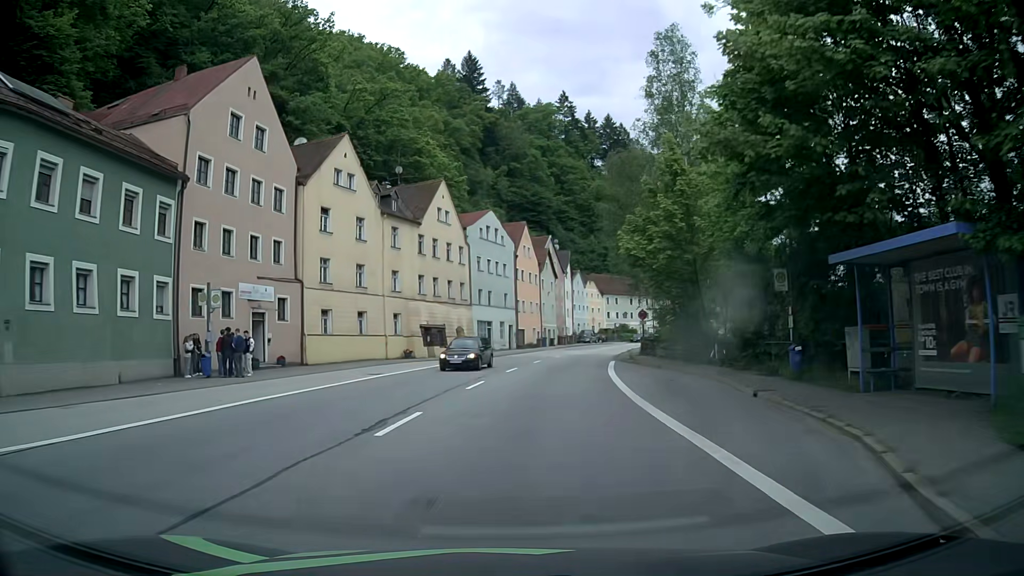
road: primary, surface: asphalt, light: Day
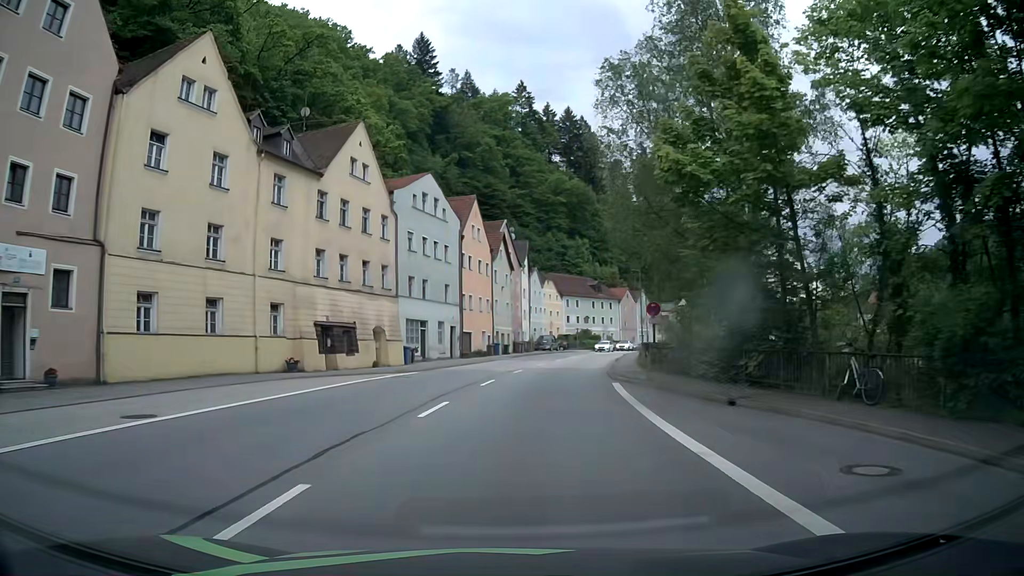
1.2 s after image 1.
(+0.5, +15.3) m; +3°
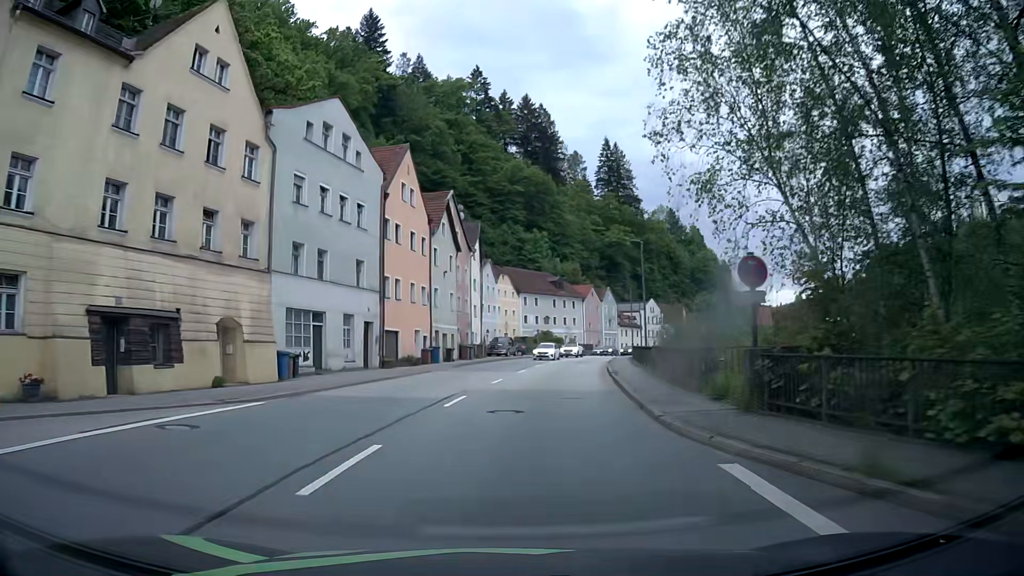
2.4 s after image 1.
(+0.8, +15.3) m; +5°
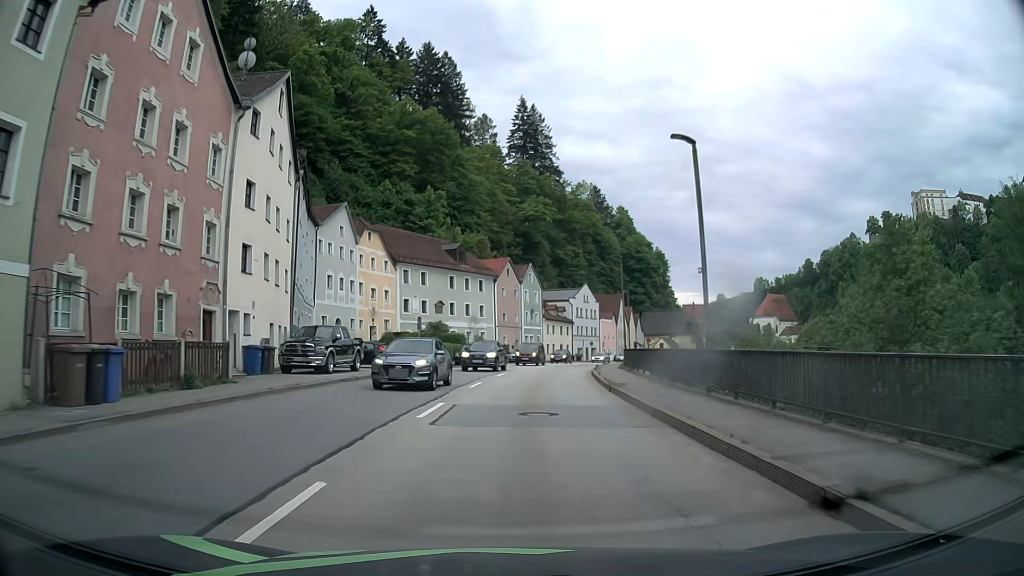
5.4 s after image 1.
(+3.3, +38.2) m; +9°
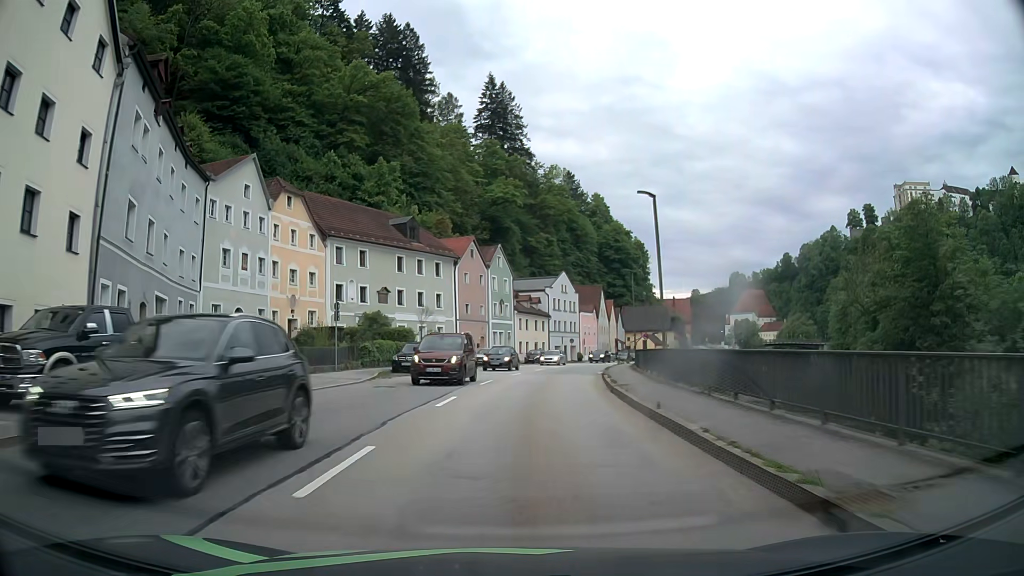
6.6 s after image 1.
(+0.4, +15.4) m; +3°
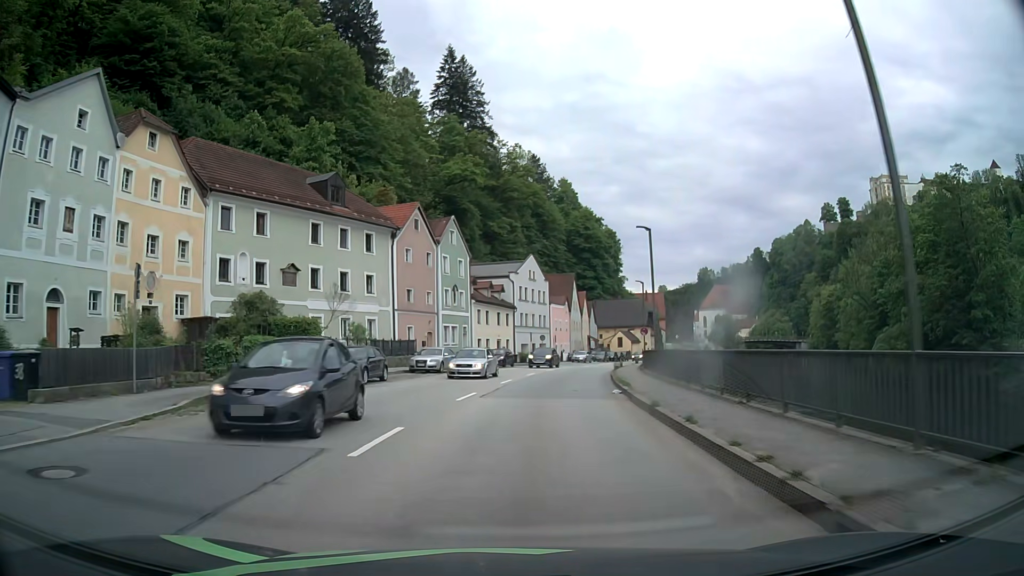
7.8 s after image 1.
(+0.4, +15.6) m; +3°
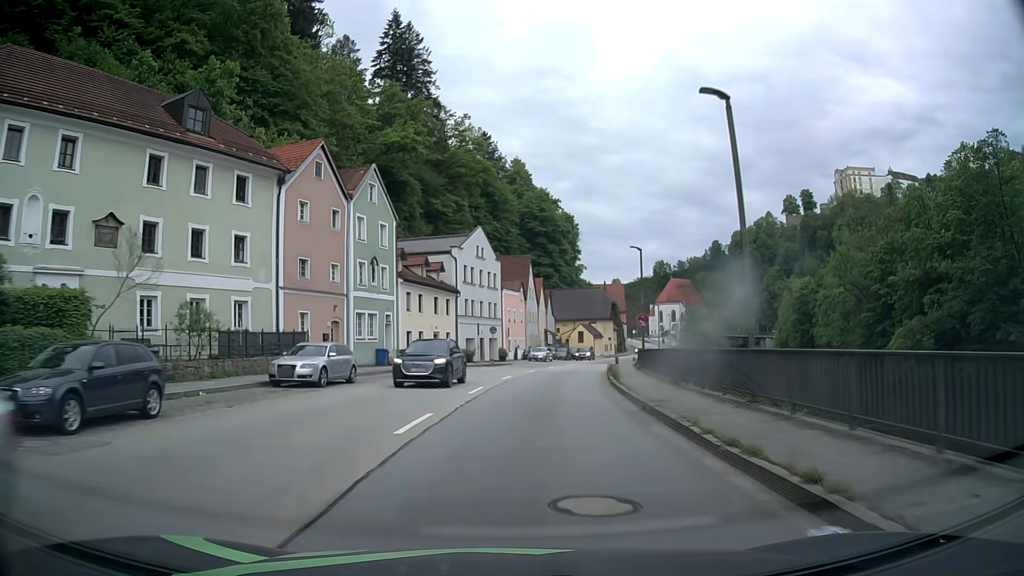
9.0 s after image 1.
(+0.5, +15.6) m; +4°
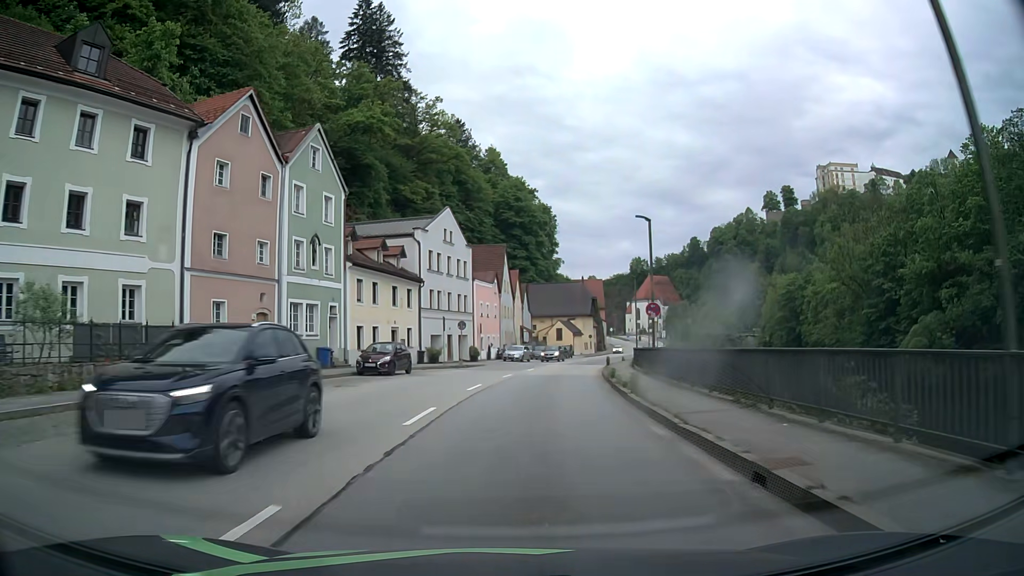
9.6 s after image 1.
(+0.2, +7.8) m; +2°
(0, +10) (+1, +20) (+2, +30) (+4, +40) (+6, +50) (+8, +59) (+11, +69) (+13, +79) (+16, +88) (+19, +98) m
